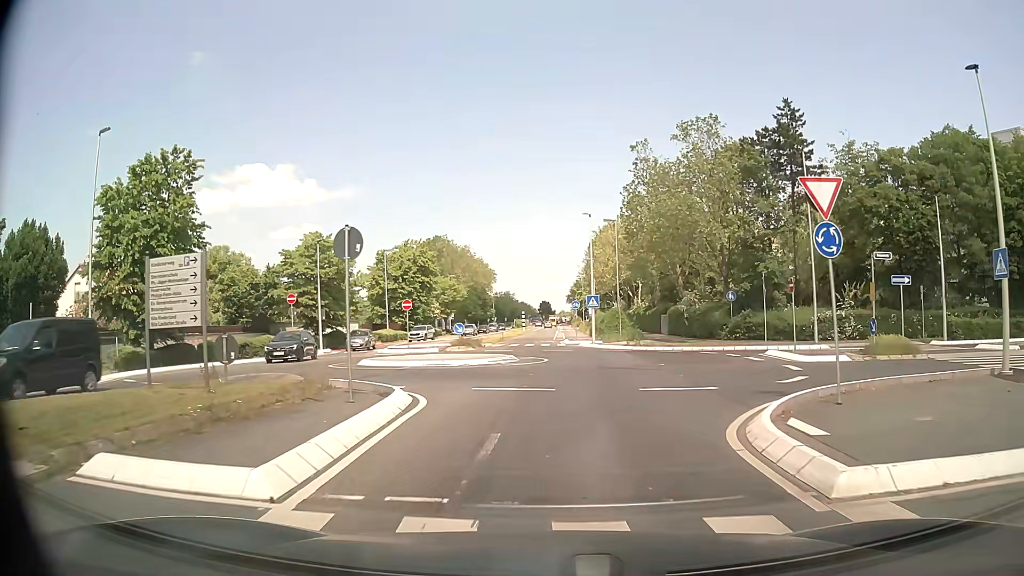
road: secondary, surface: asphalt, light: Day
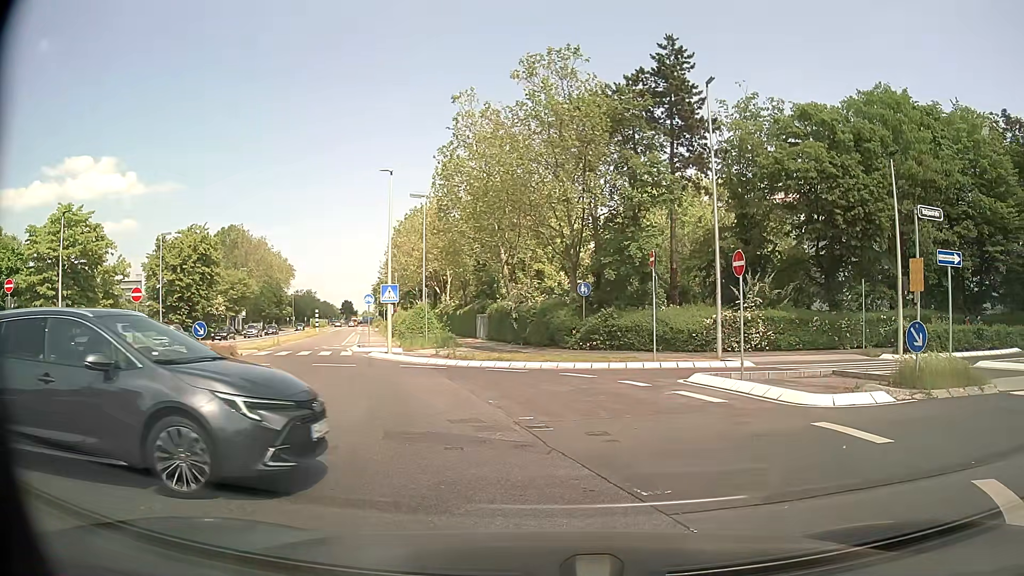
(+0.5, +11.3) m; +14°
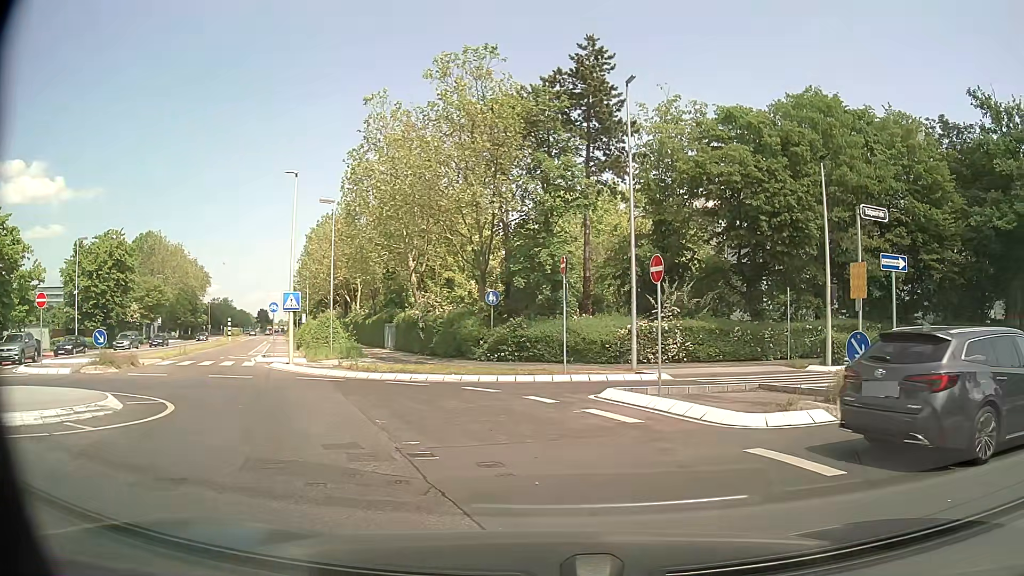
(0.0, +1.4) m; +7°
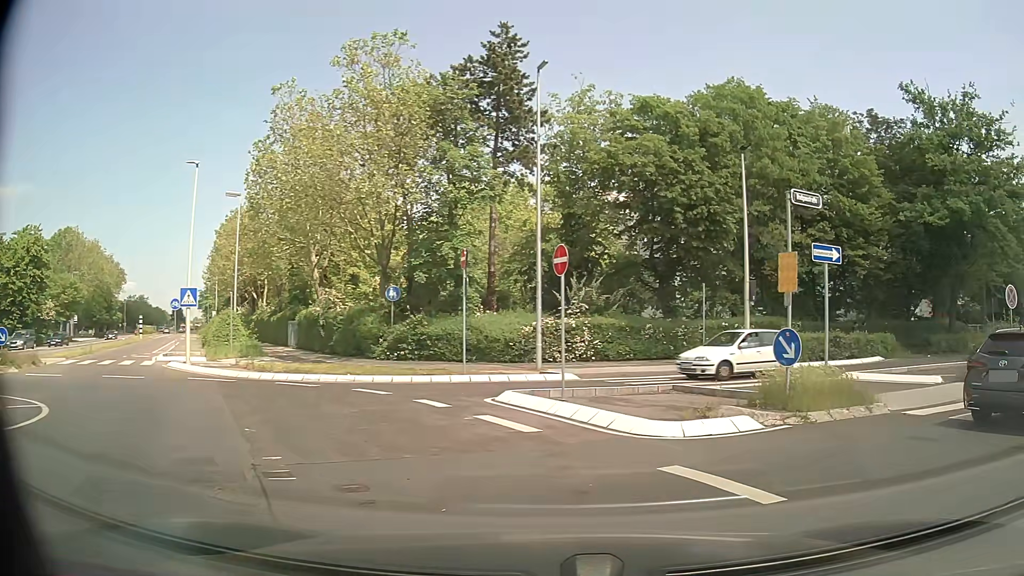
(+0.1, +1.3) m; +9°
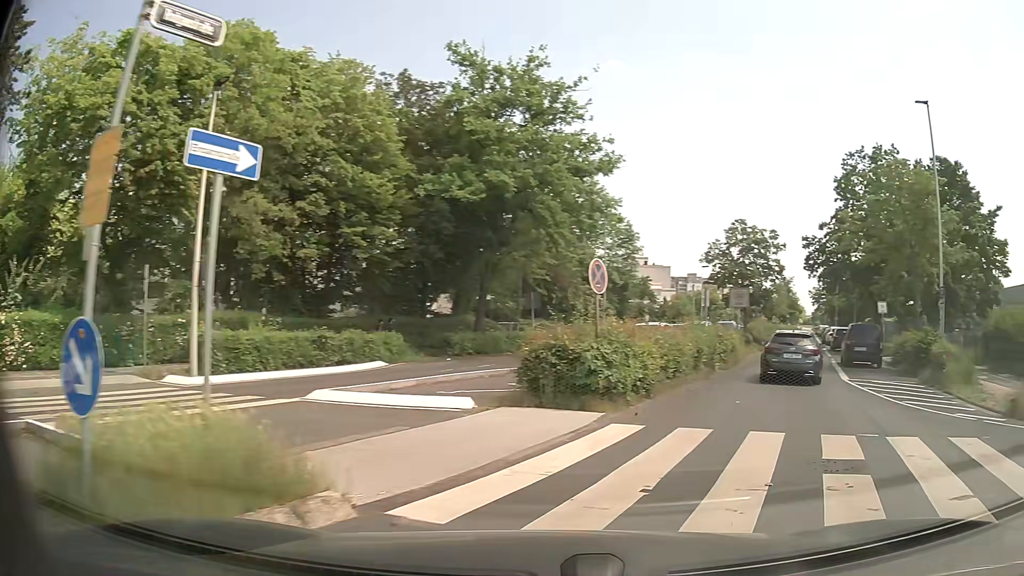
(+2.4, +6.5) m; +41°
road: unclassified
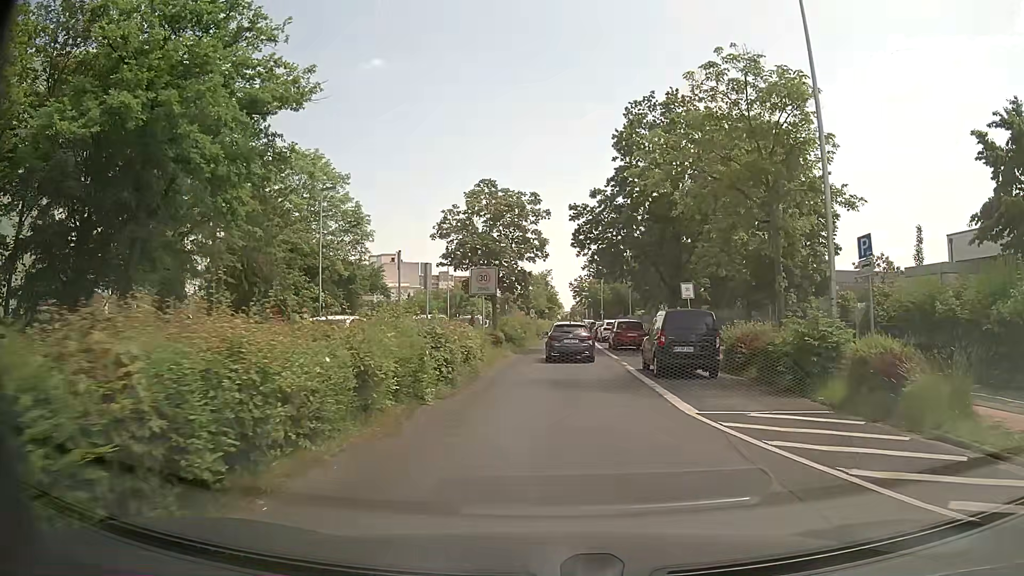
(+2.9, +10.5) m; +21°
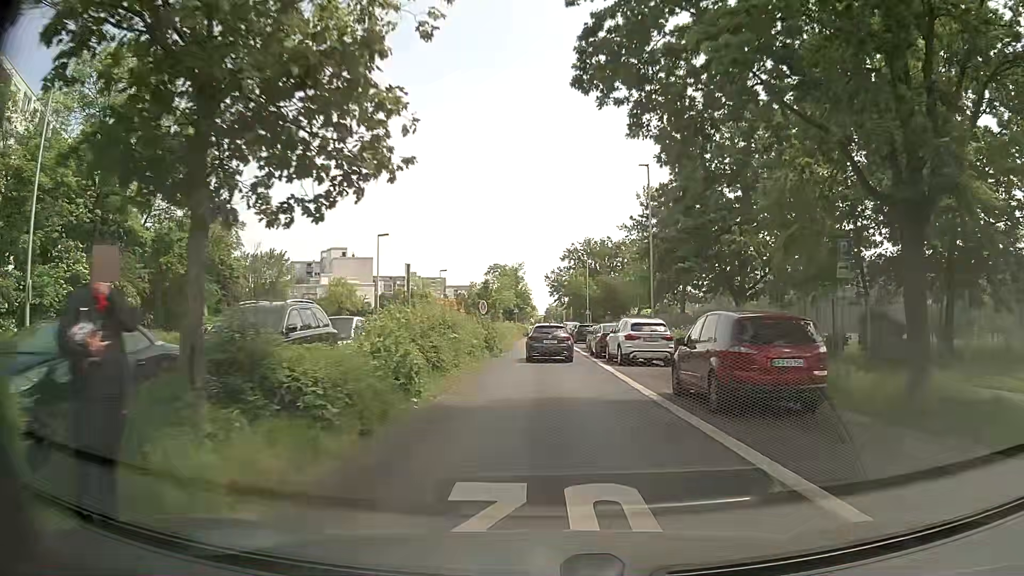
(+0.9, +25.9) m; +3°
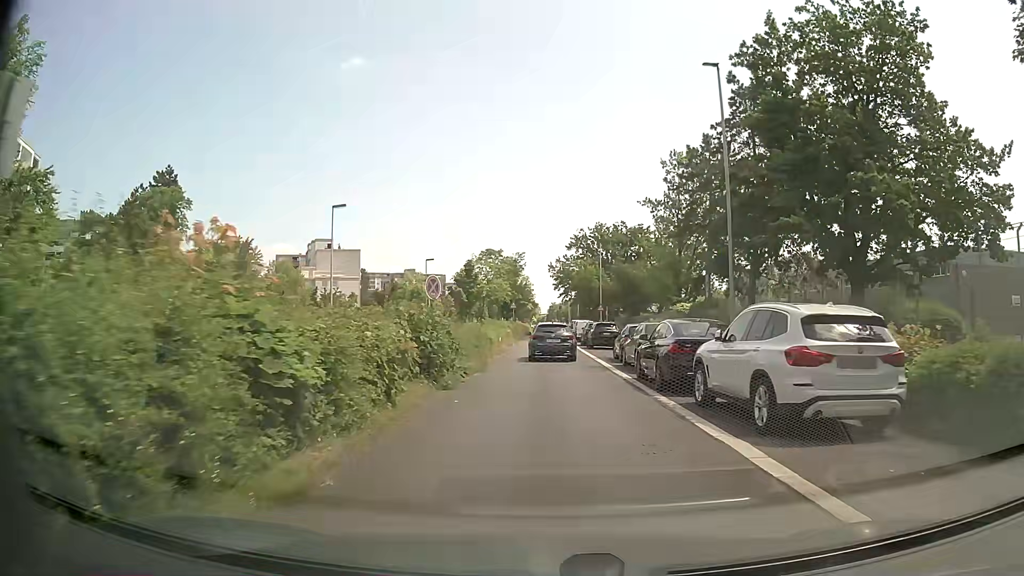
(0.0, +15.3) m; 0°
(0, +10) (0, +20) (0, +30) (0, +40) (0, +50) (0, +60) (0, +70) (0, +80) (0, +90) (0, +100) m
